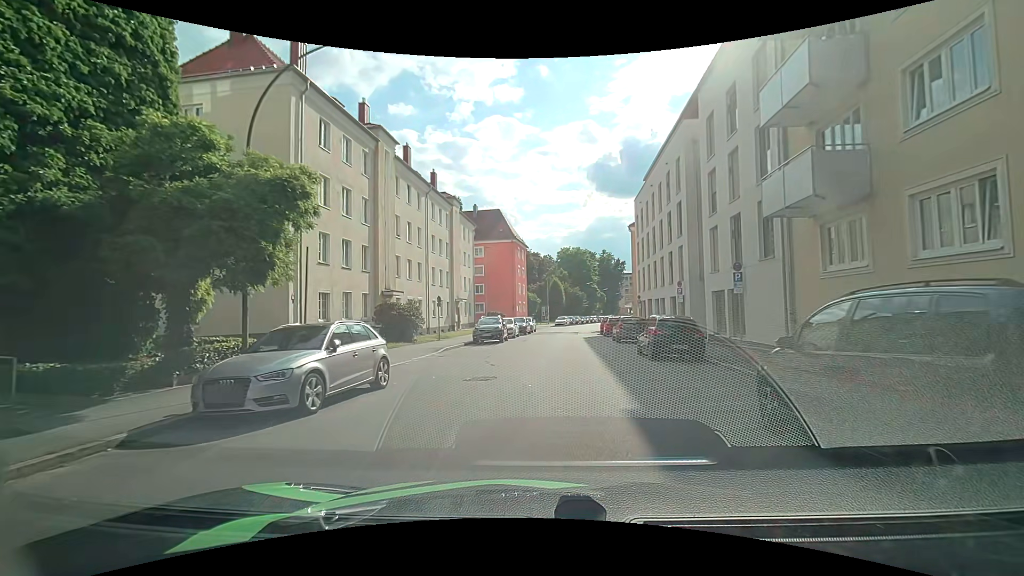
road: tertiary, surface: asphalt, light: Day
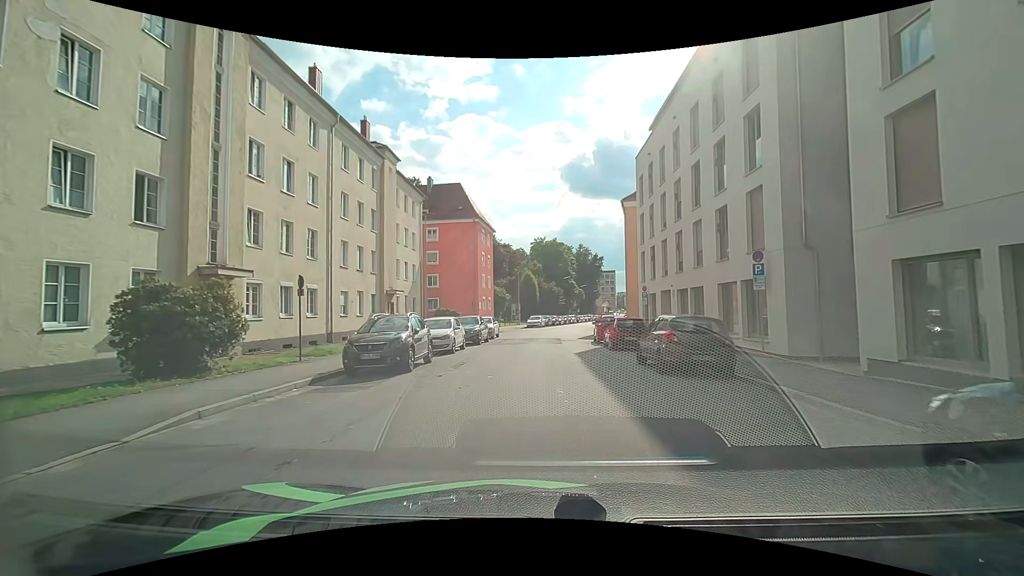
(+0.2, +15.2) m; +2°
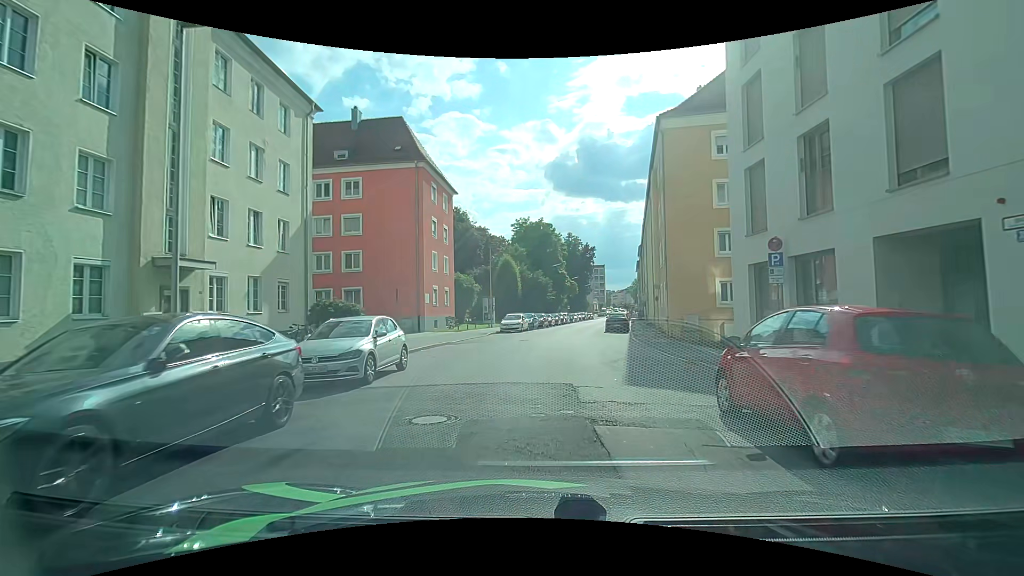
(+0.1, +21.6) m; 0°
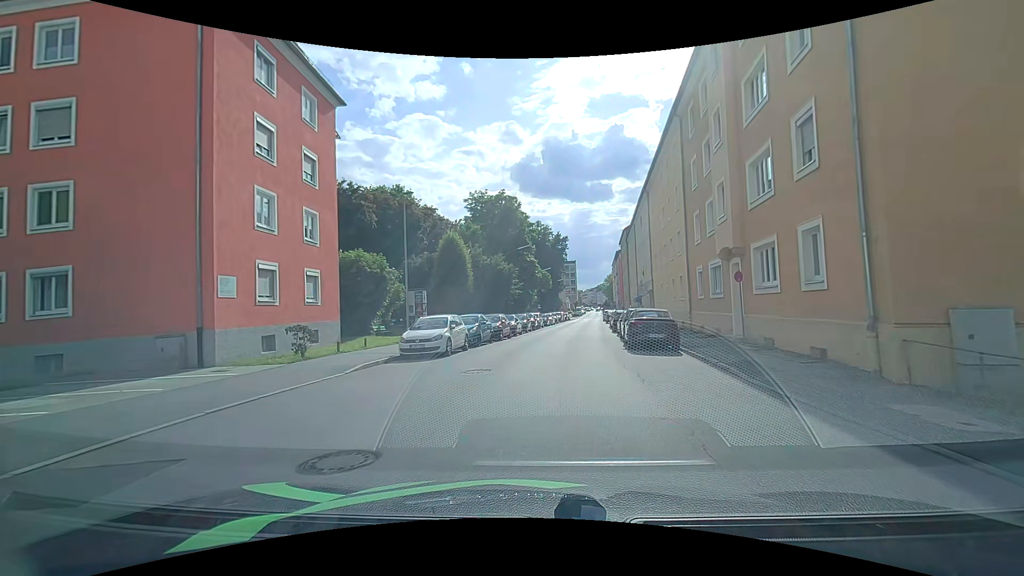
(+1.1, +21.2) m; +4°
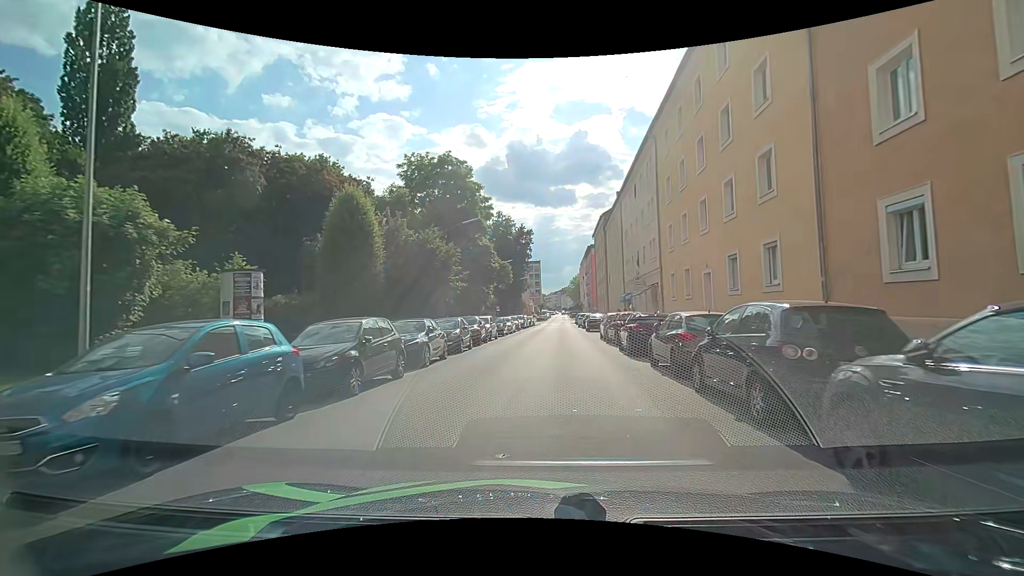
(+0.8, +17.3) m; +5°
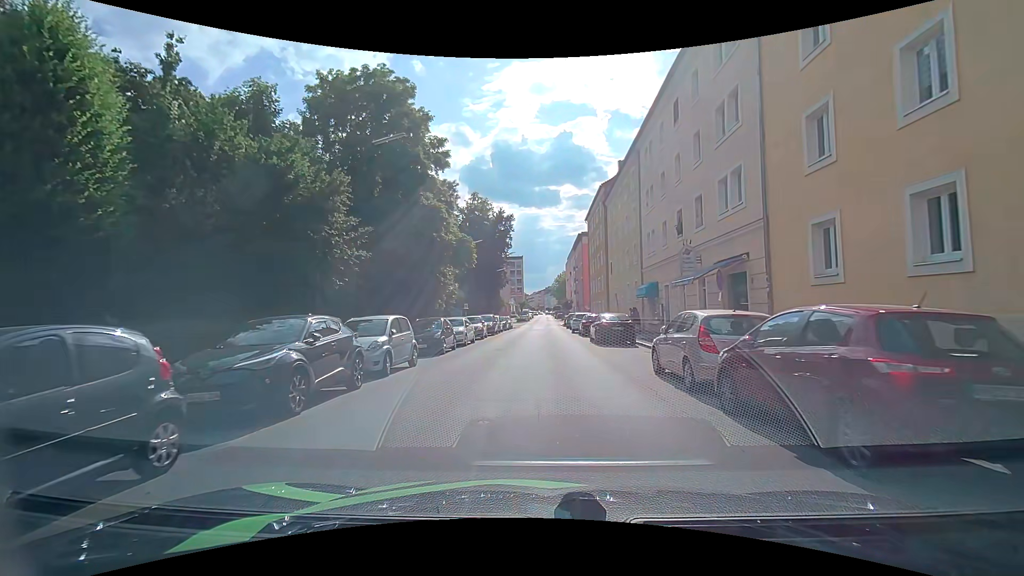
(+0.3, +17.6) m; +2°
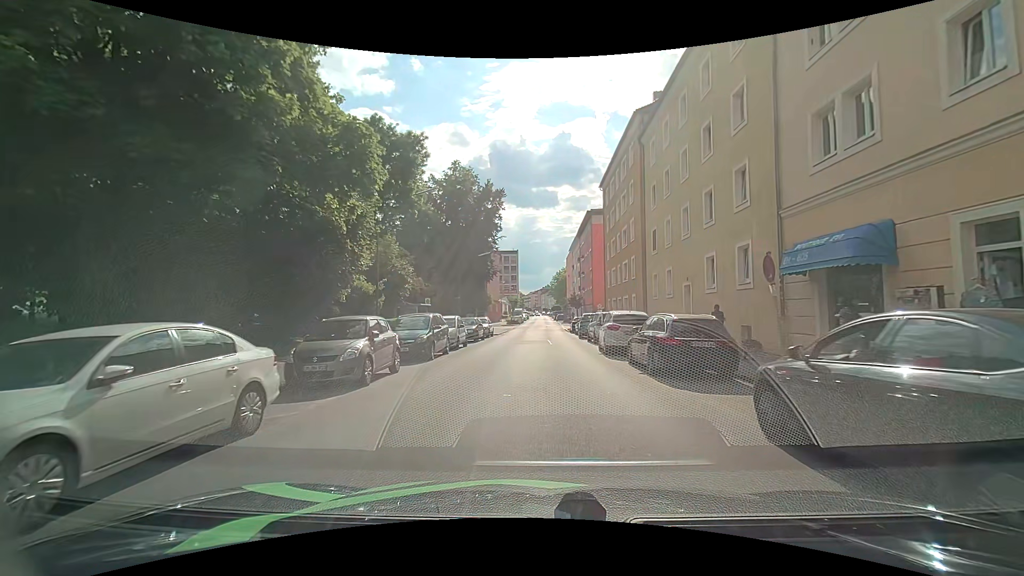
(+0.2, +20.7) m; +1°
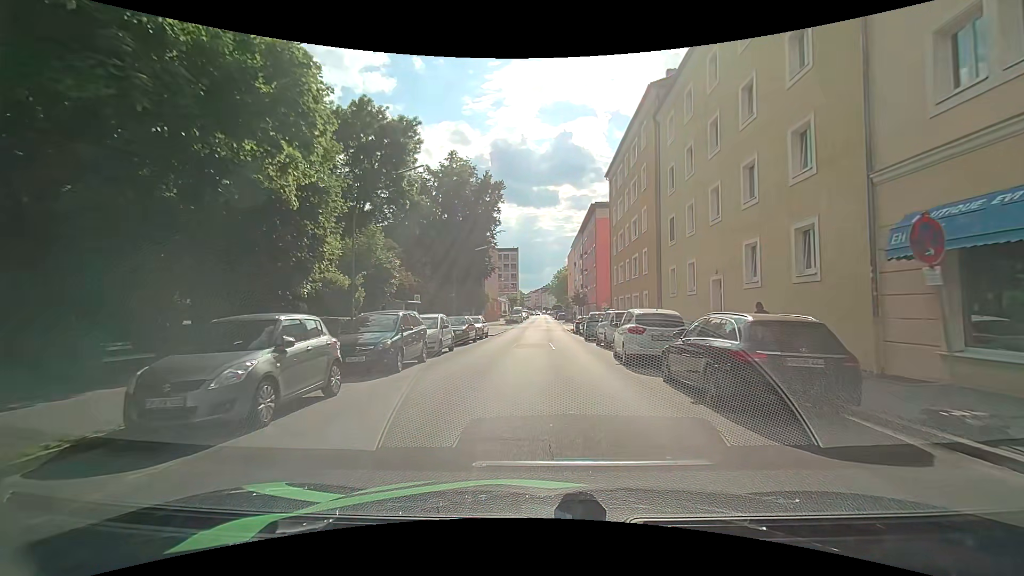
(0.0, +4.0) m; -1°
(0, +10) (0, +20) (0, +30) (+1, +40) (+1, +50) (+1, +60) (+2, +70) (+2, +80) (+2, +90) (+2, +100) m
